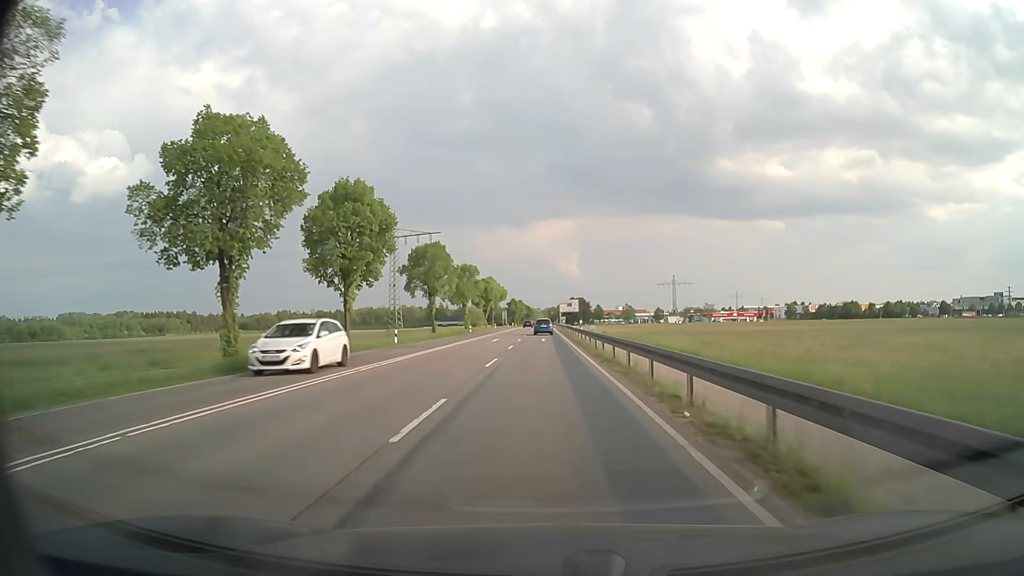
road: secondary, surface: asphalt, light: Day
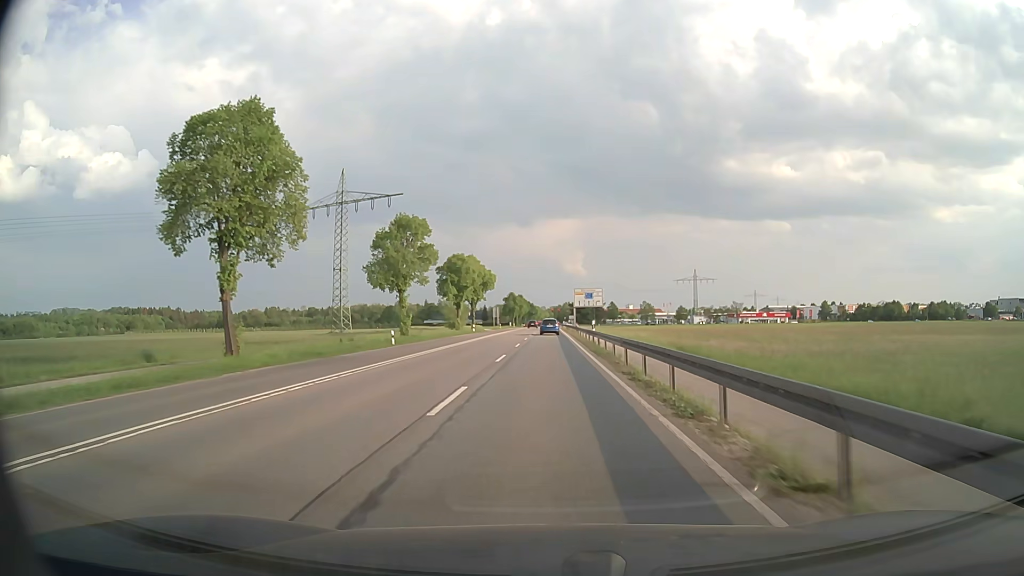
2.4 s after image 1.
(-0.2, +45.9) m; -1°
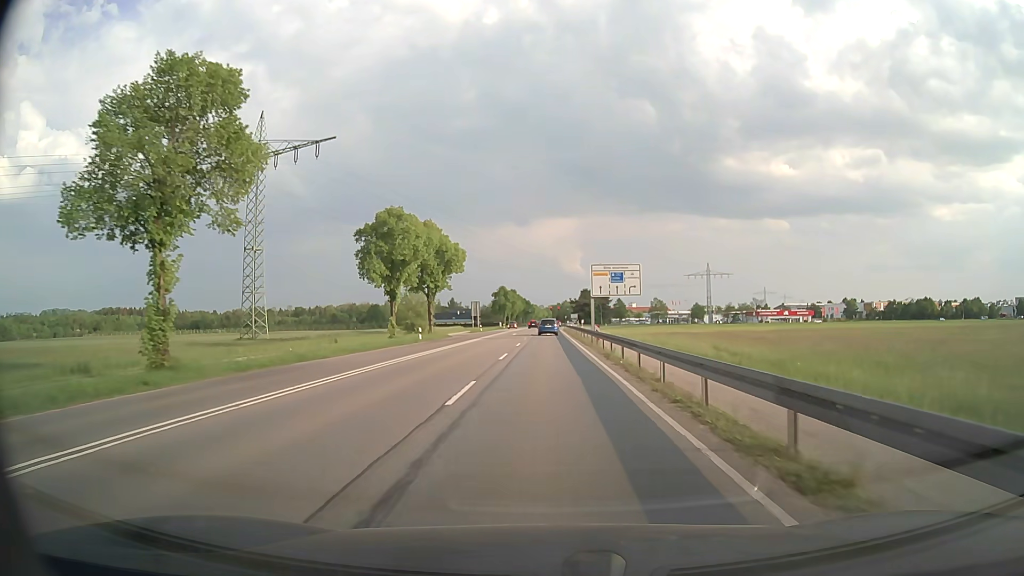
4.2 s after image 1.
(+0.2, +34.7) m; 0°
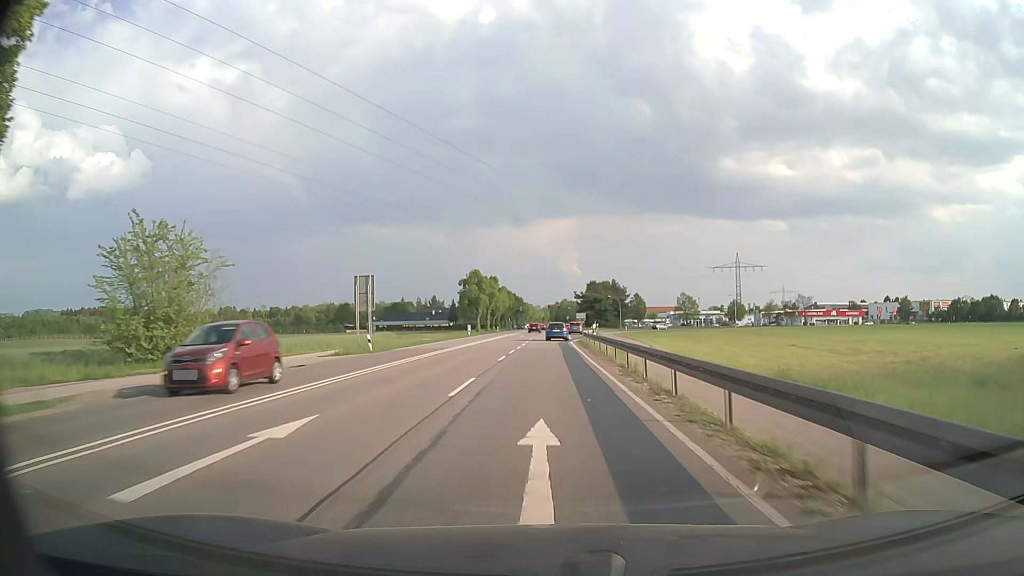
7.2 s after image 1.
(+0.1, +58.1) m; 0°
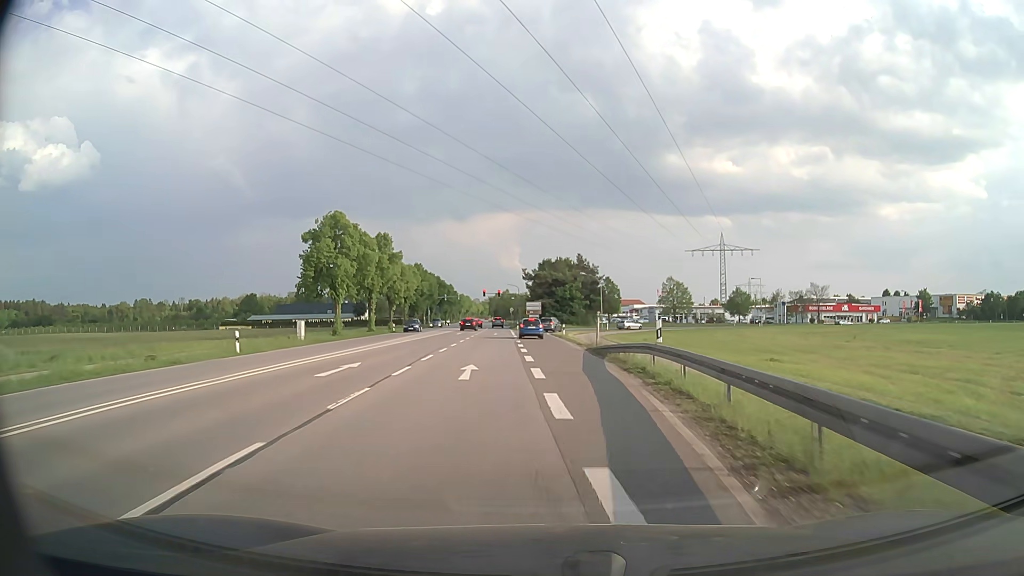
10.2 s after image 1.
(+0.9, +54.9) m; +5°
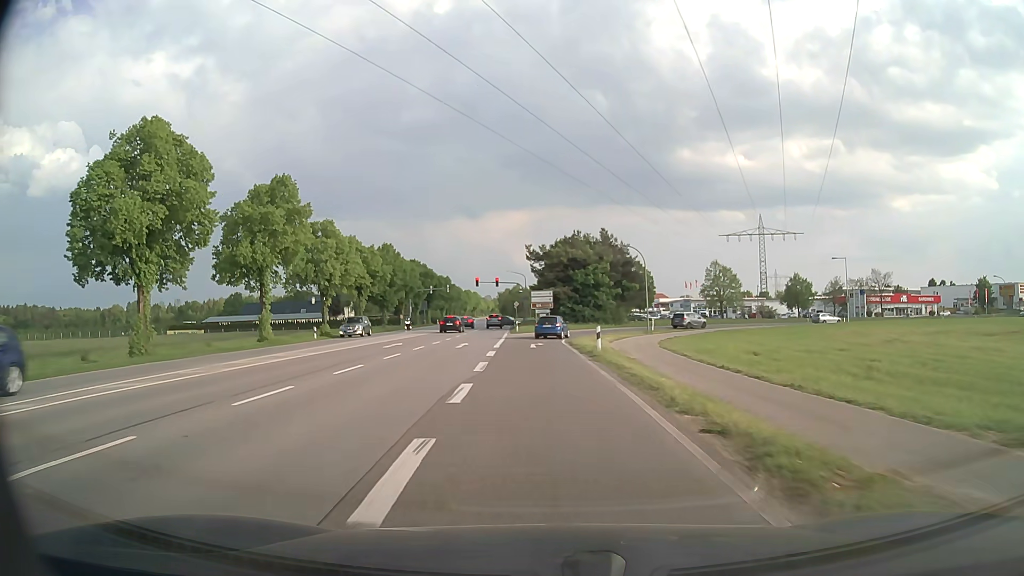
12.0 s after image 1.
(+0.2, +29.7) m; -1°
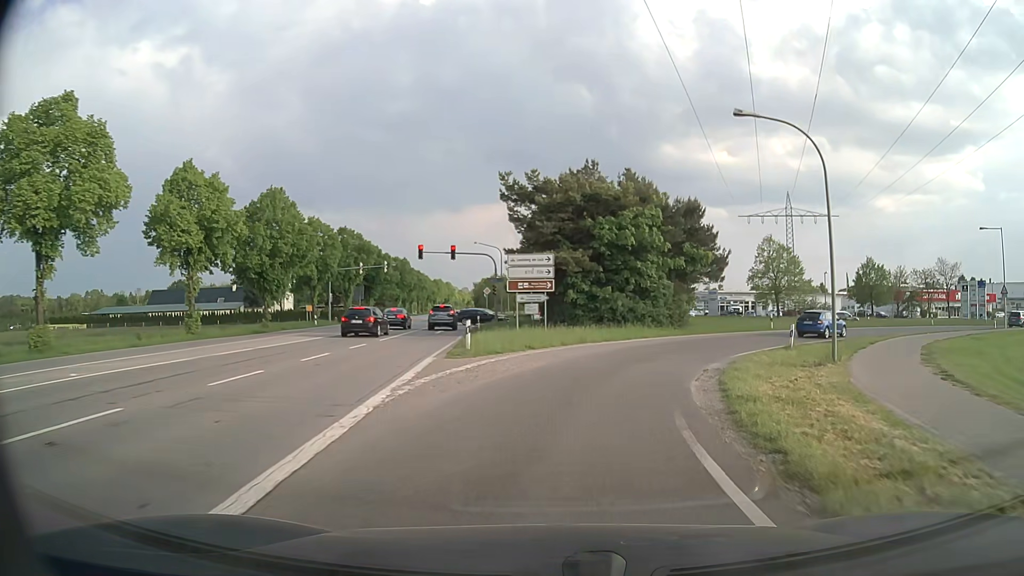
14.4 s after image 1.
(-0.8, +34.3) m; +1°
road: tertiary_link
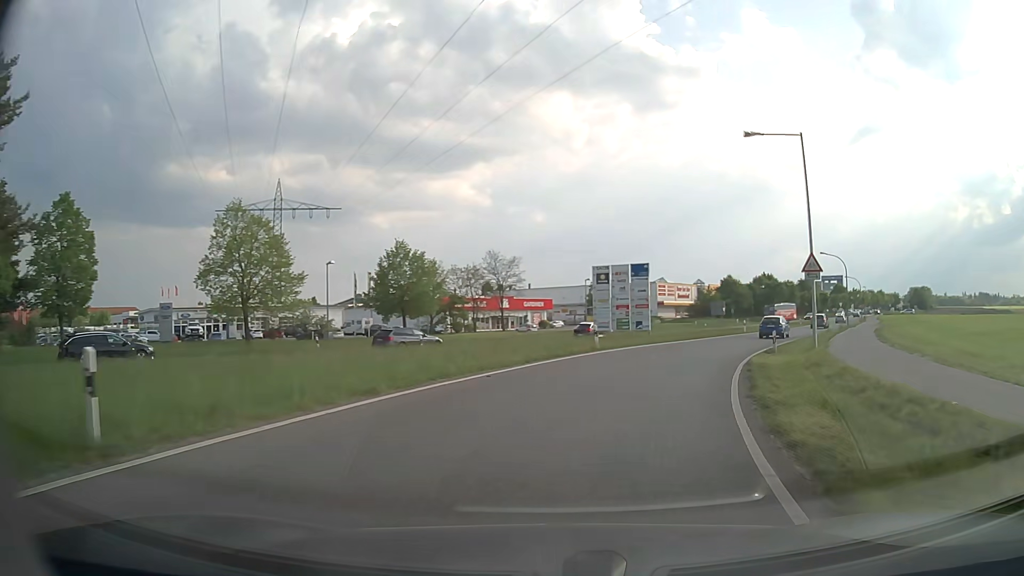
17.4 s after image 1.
(+12.4, +33.1) m; +43°
(+1, +10) (+4, +20) (+7, +29) (+12, +38) (+16, +47) (+21, +55) (+26, +64) (+31, +73) (+36, +82) (+41, +90) m
